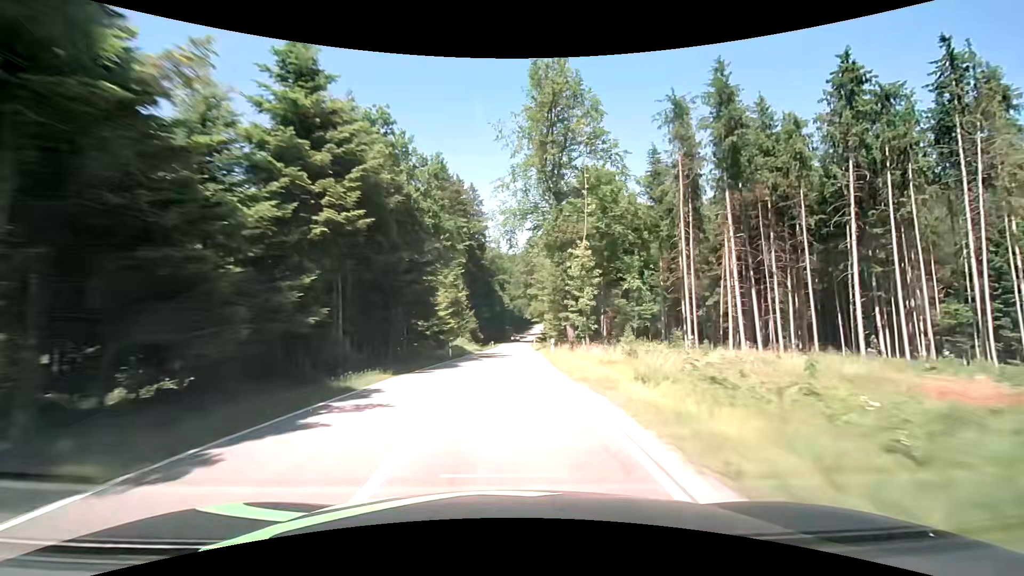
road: tertiary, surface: asphalt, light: Day
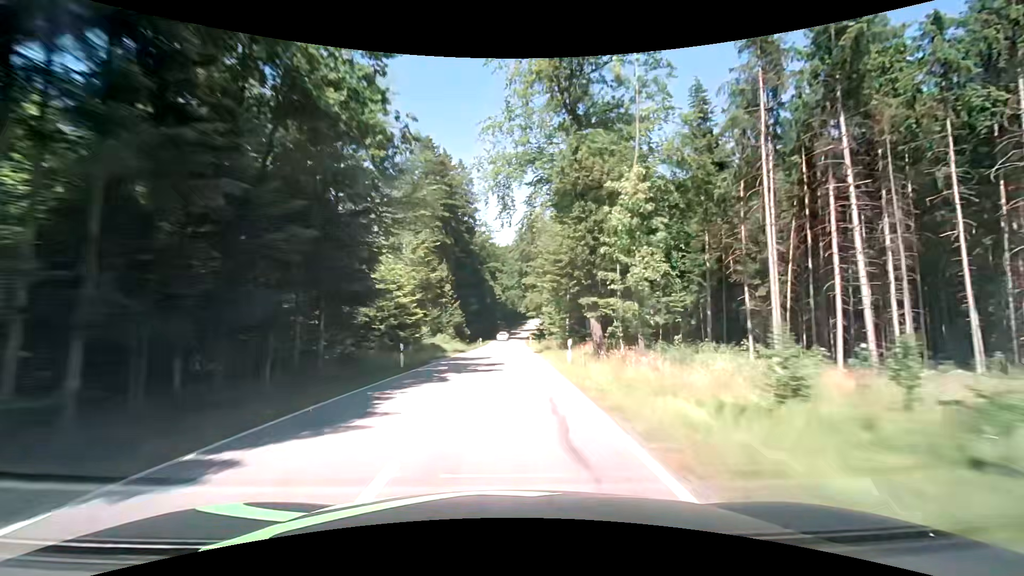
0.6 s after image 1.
(+0.2, +13.3) m; +1°
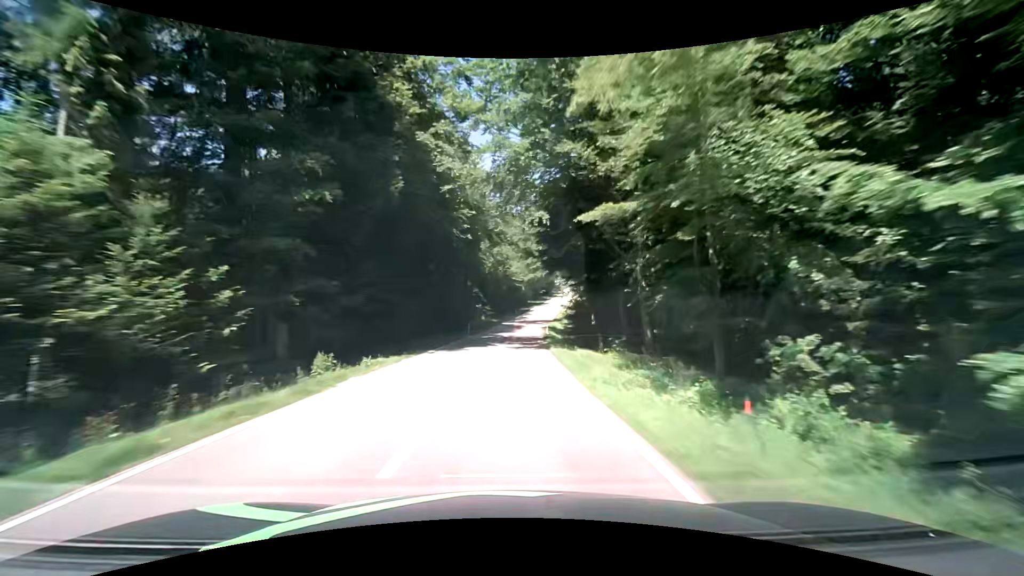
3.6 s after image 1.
(+0.7, +68.8) m; +1°
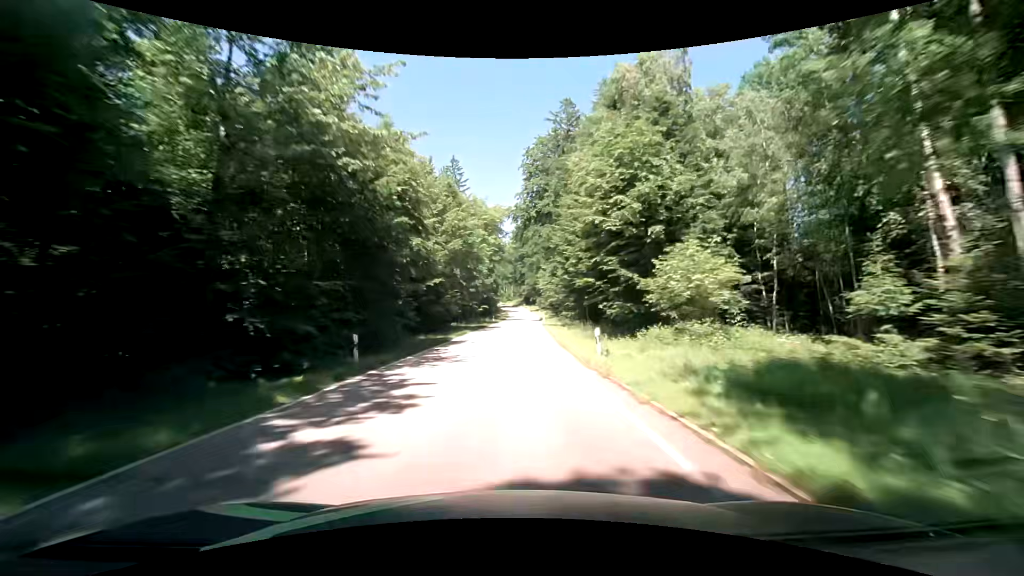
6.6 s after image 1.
(+3.2, +69.5) m; +7°
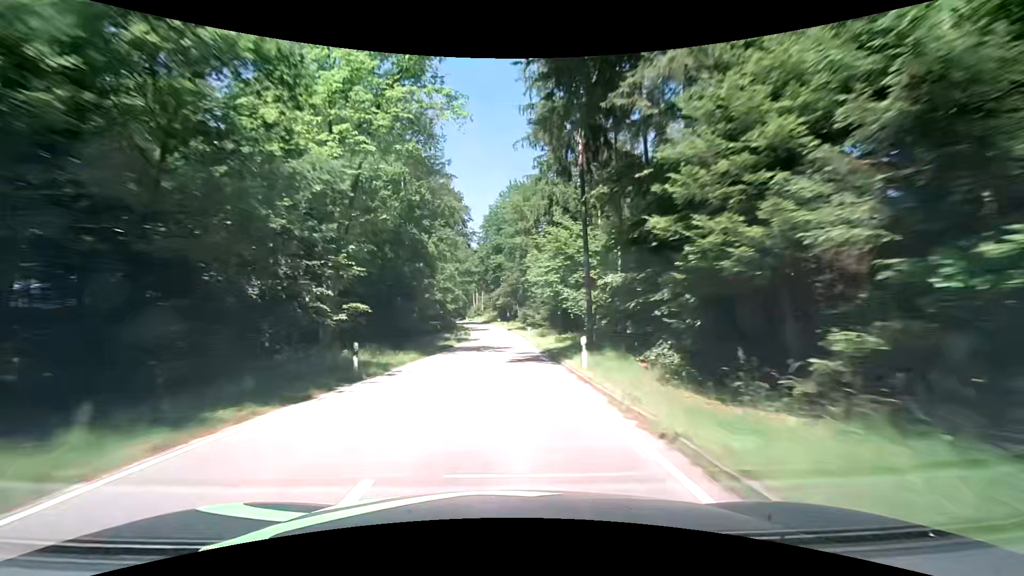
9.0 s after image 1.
(+3.0, +54.4) m; +5°
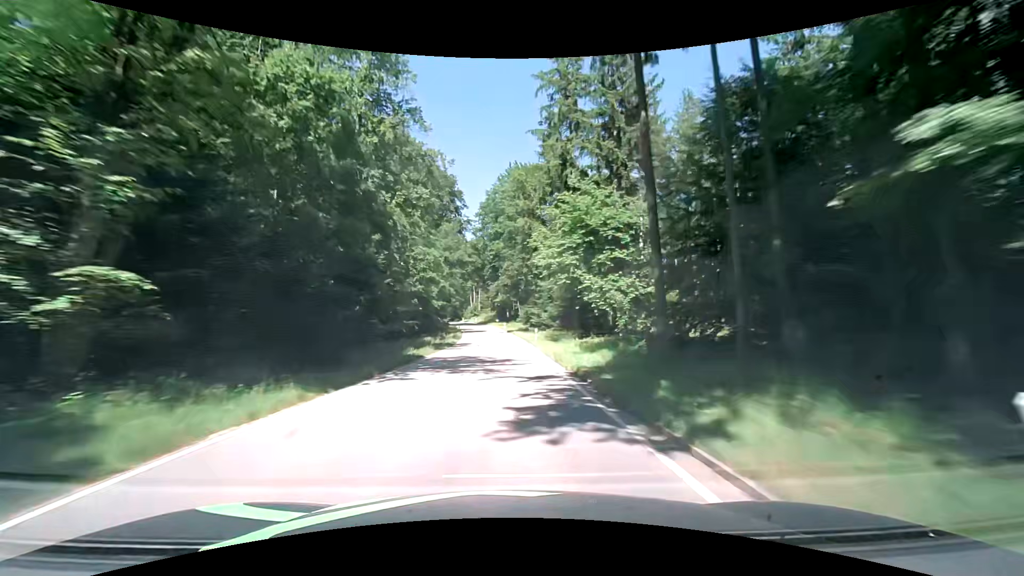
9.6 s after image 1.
(-0.1, +13.5) m; -2°
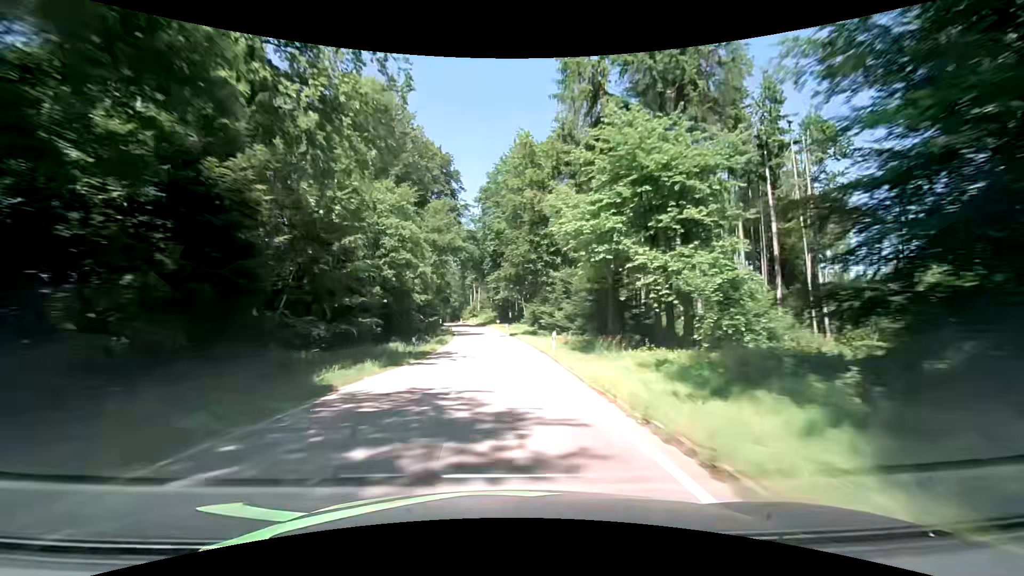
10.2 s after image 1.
(+0.3, +13.5) m; +1°
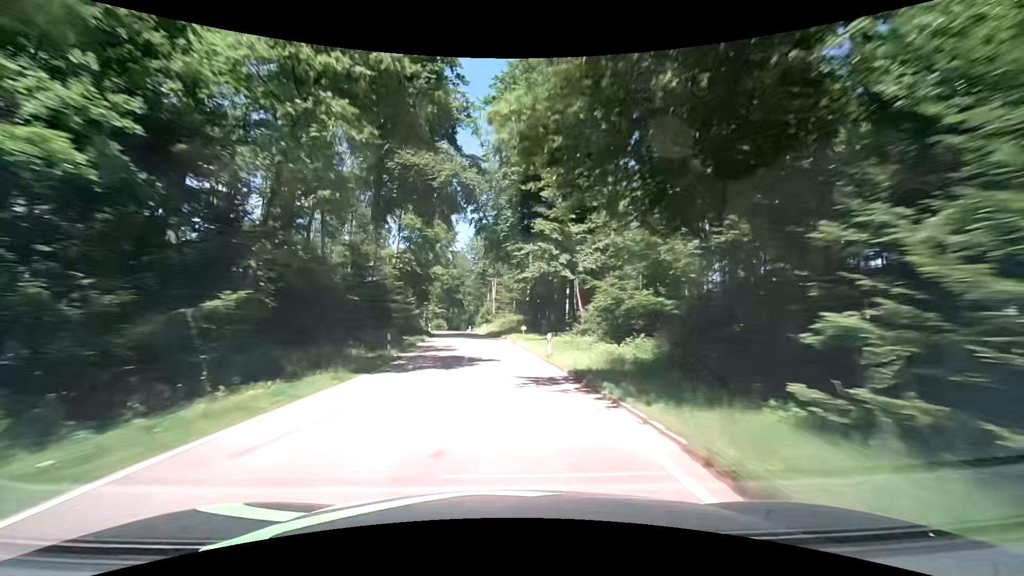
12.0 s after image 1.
(-0.7, +40.6) m; -2°
(0, +10) (0, +20) (-1, +30) (-2, +40) (-3, +50) (-5, +60) (-6, +70) (-8, +79) (-9, +89) (-10, +99) m
